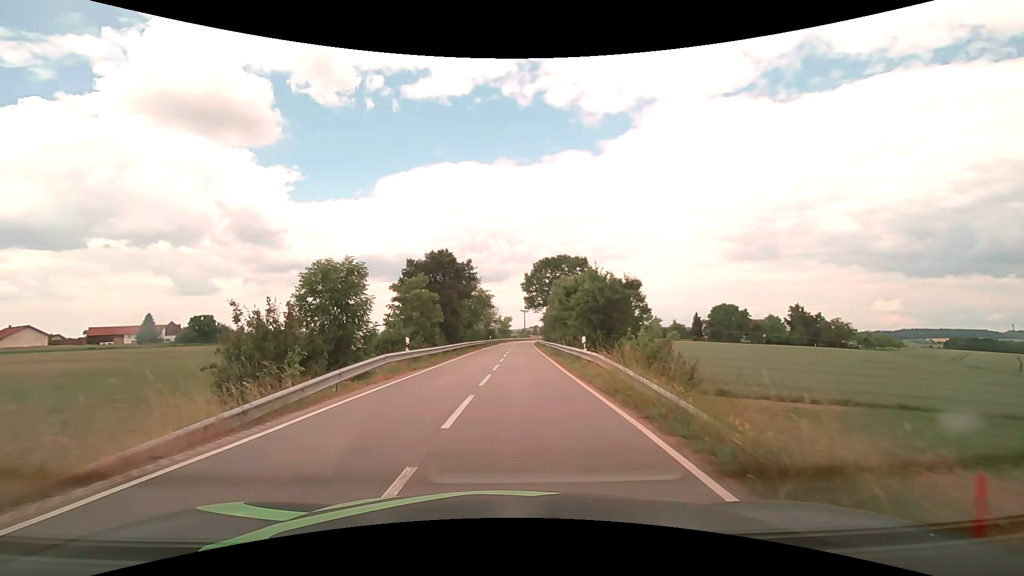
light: Day
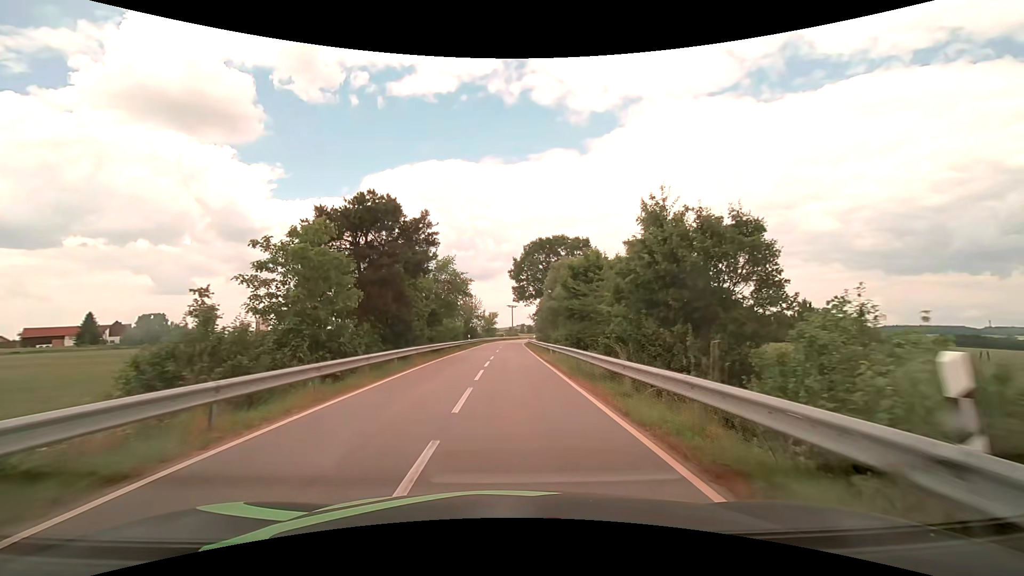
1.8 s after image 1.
(+0.4, +17.3) m; +2°
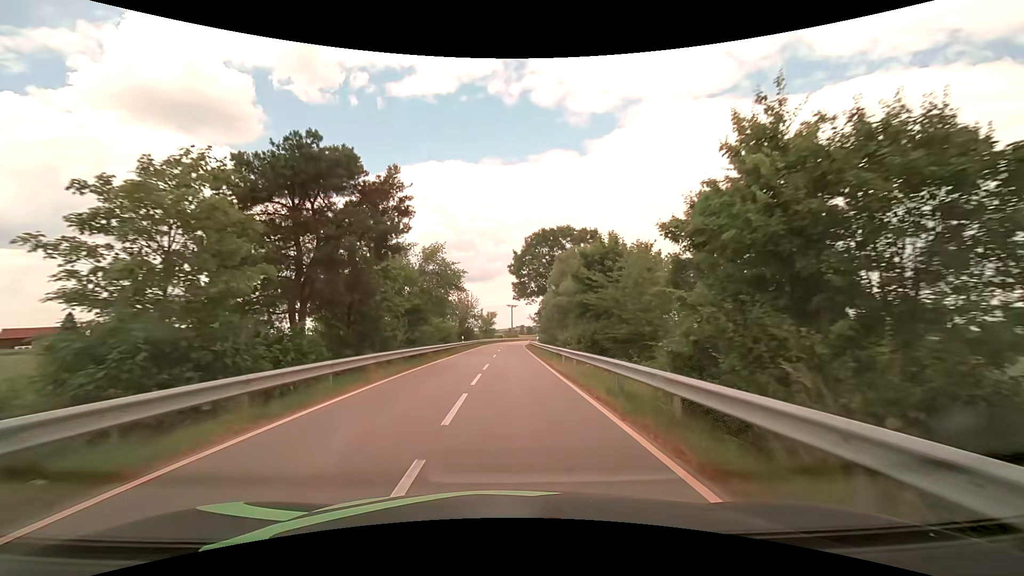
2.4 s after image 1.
(0.0, +7.3) m; 0°
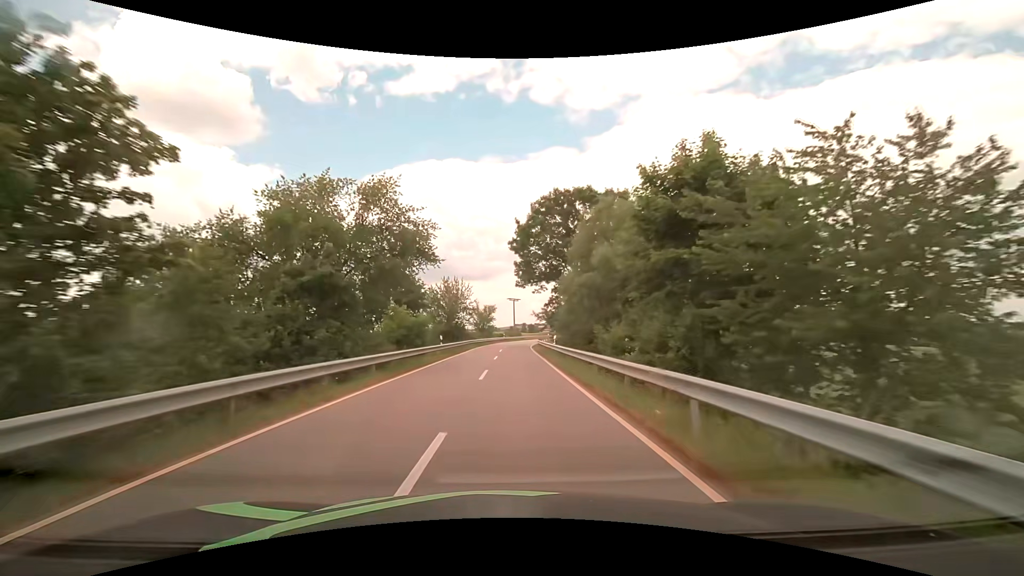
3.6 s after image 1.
(0.0, +17.0) m; +1°
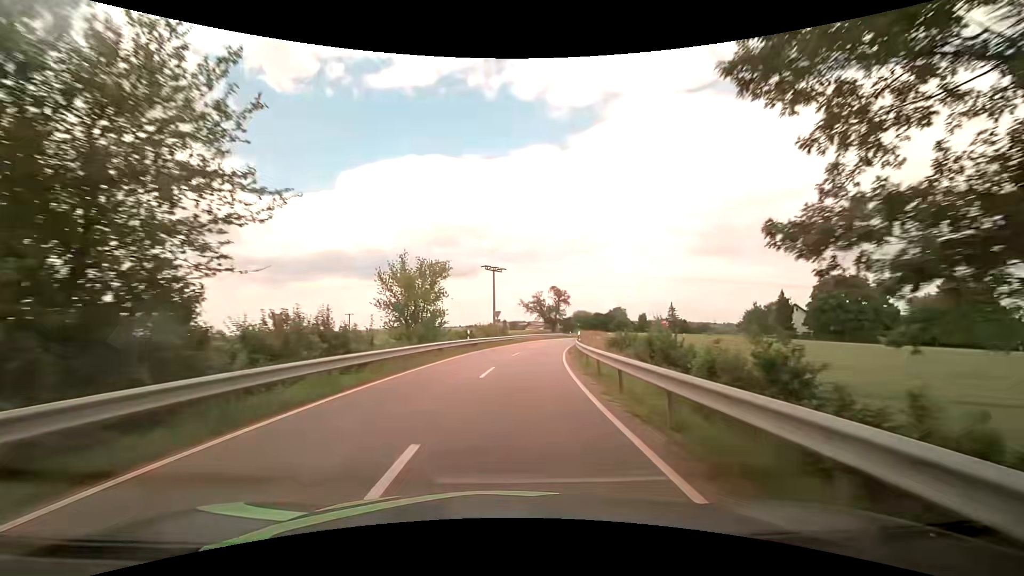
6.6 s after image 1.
(-0.1, +48.0) m; +2°
